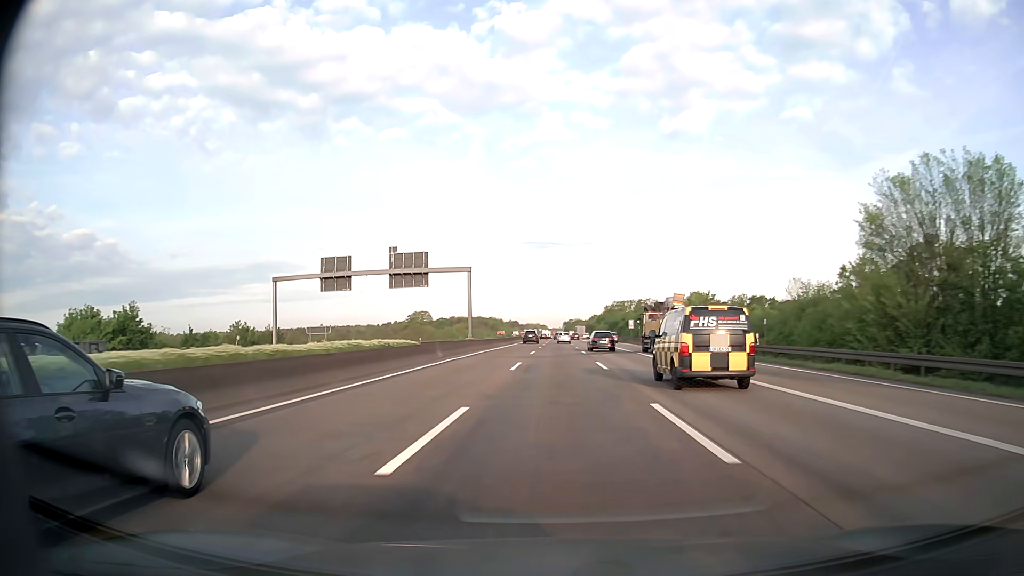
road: motorway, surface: asphalt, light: Day
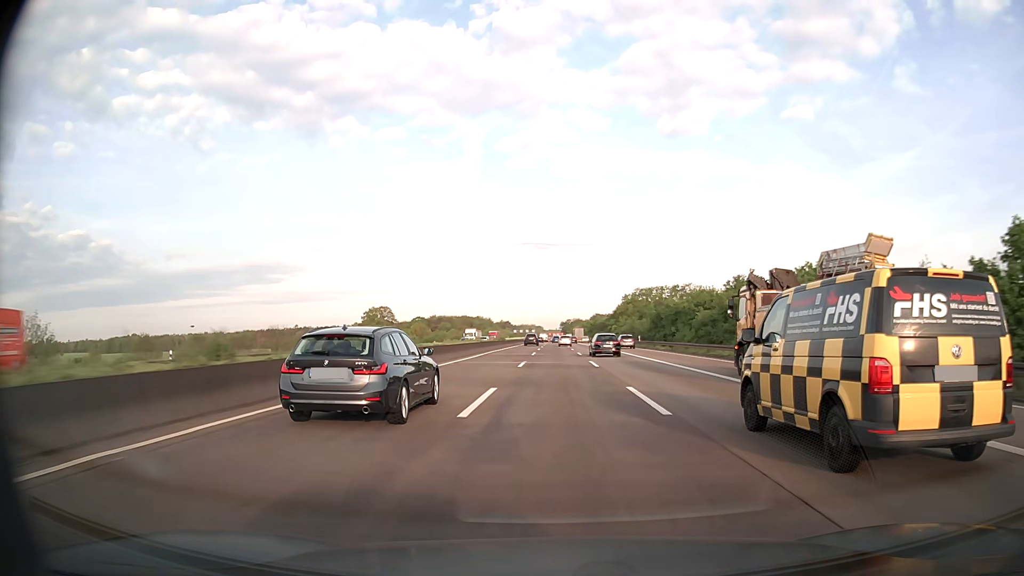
(+0.2, +85.4) m; 0°
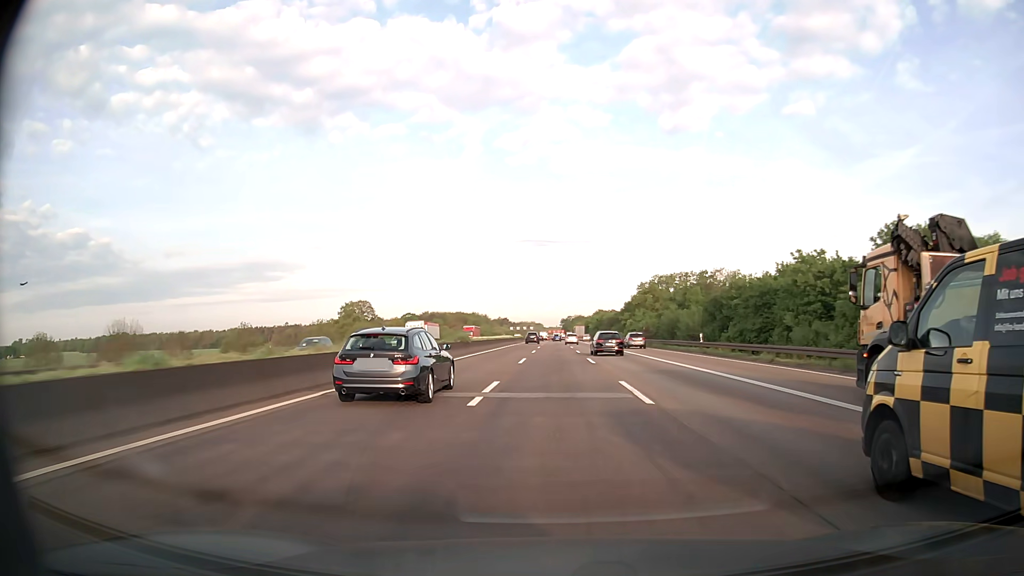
(0.0, +34.5) m; 0°
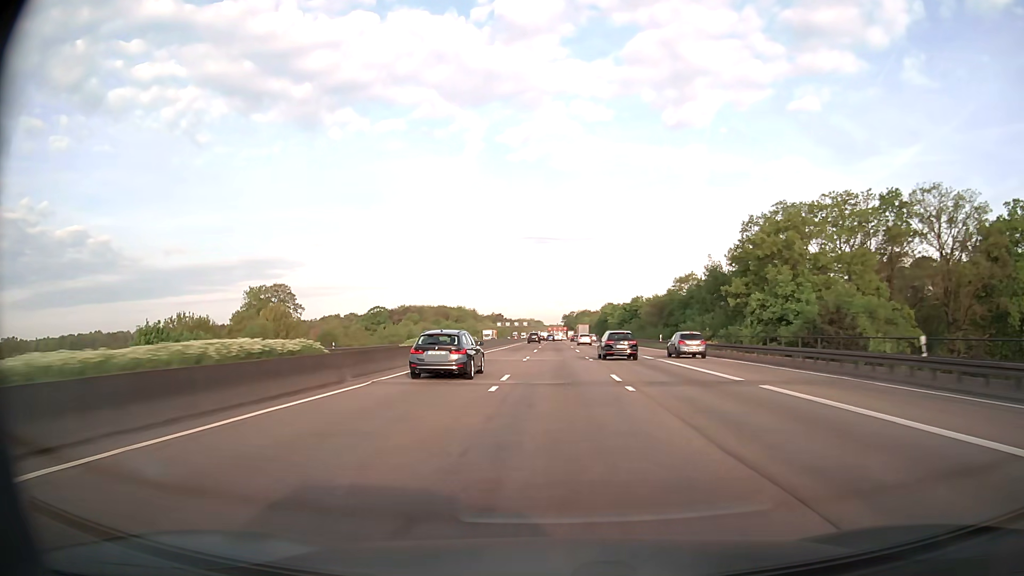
(-0.2, +86.5) m; 0°
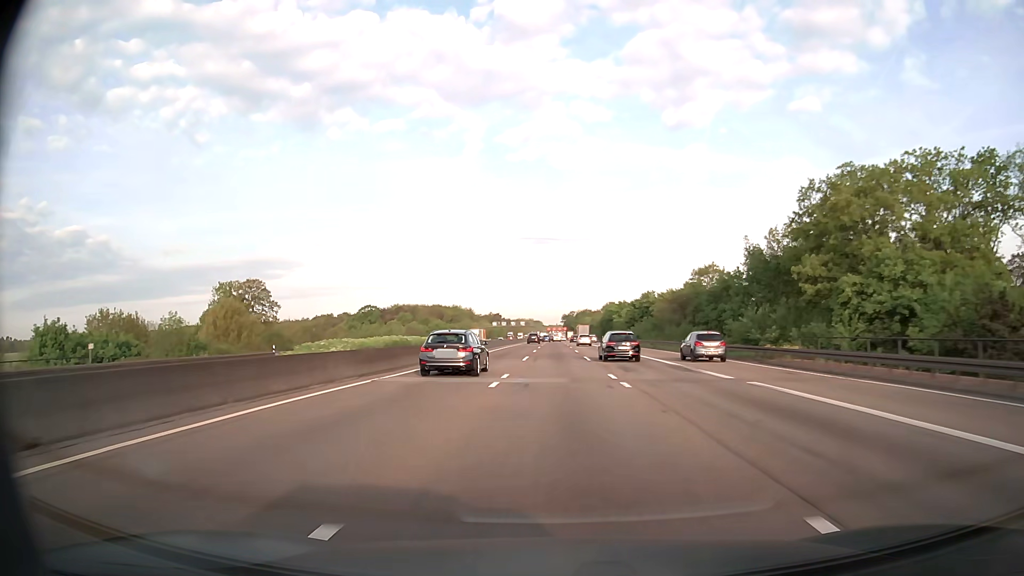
(0.0, +17.3) m; 0°
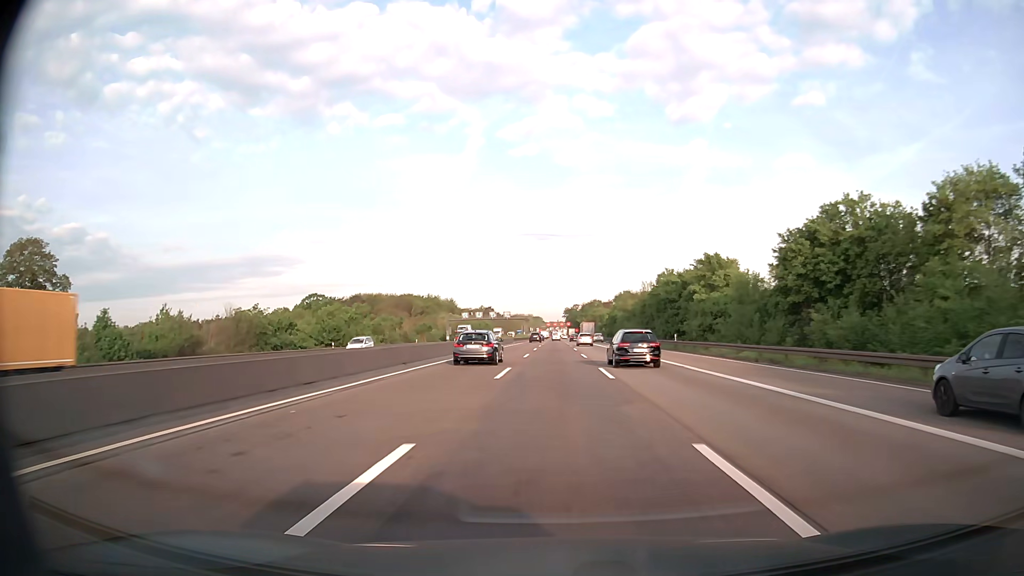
(0.0, +86.4) m; 0°
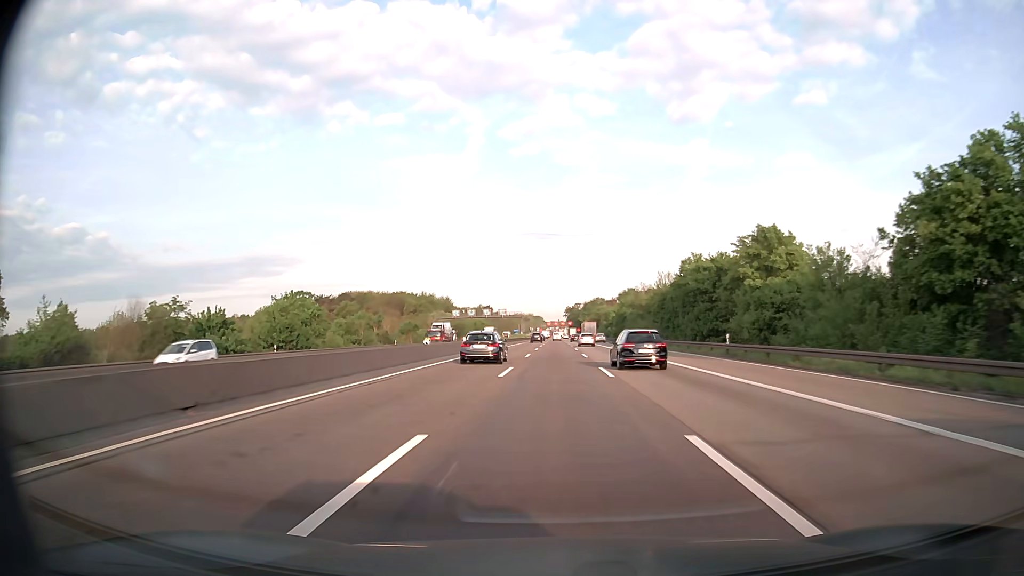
(0.0, +17.3) m; 0°
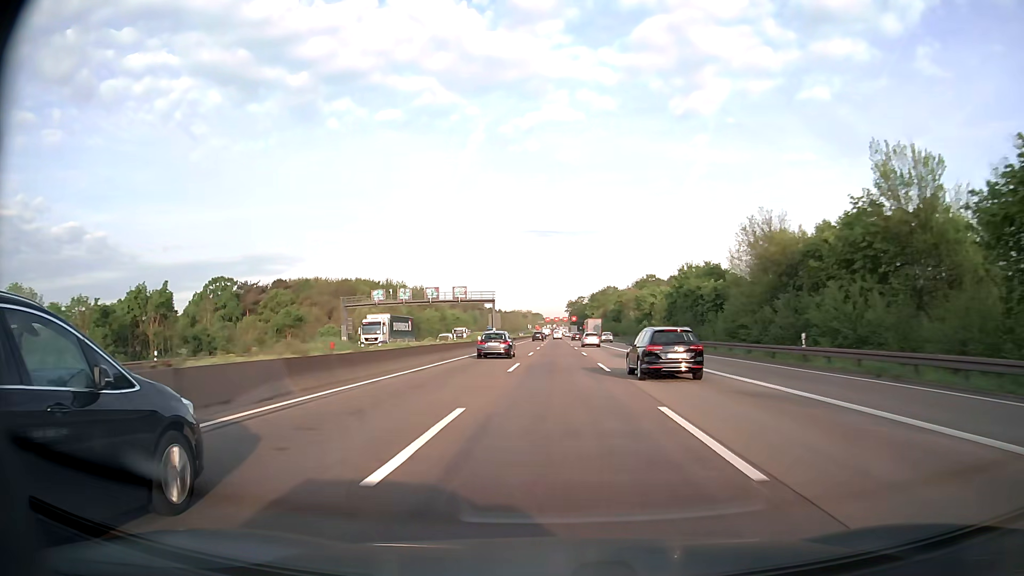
(0.0, +68.8) m; 0°
(0, +10) (0, +20) (0, +30) (0, +40) (0, +50) (0, +60) (0, +70) (0, +80) (0, +90) (0, +100) m
